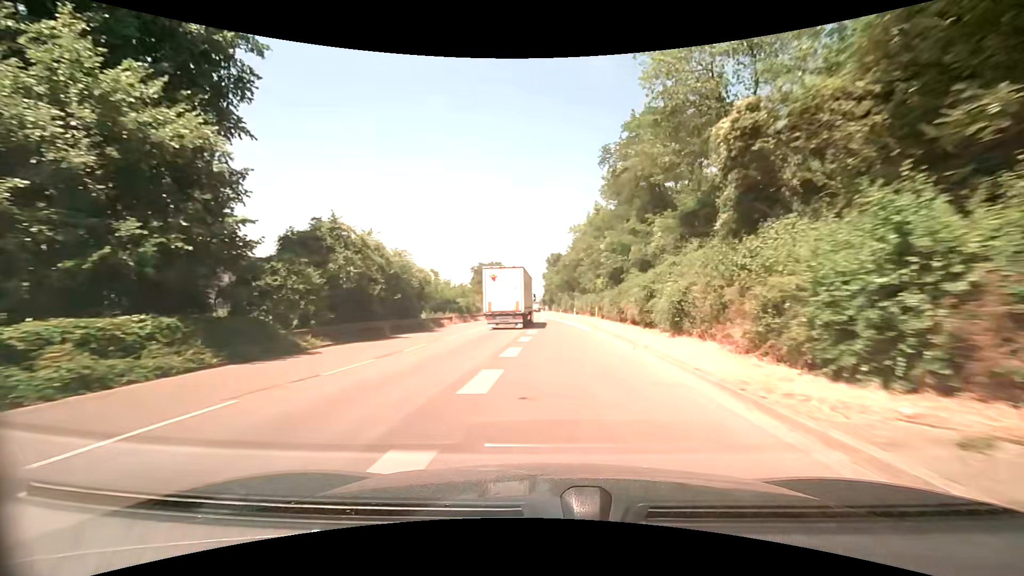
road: trunk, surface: asphalt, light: Day
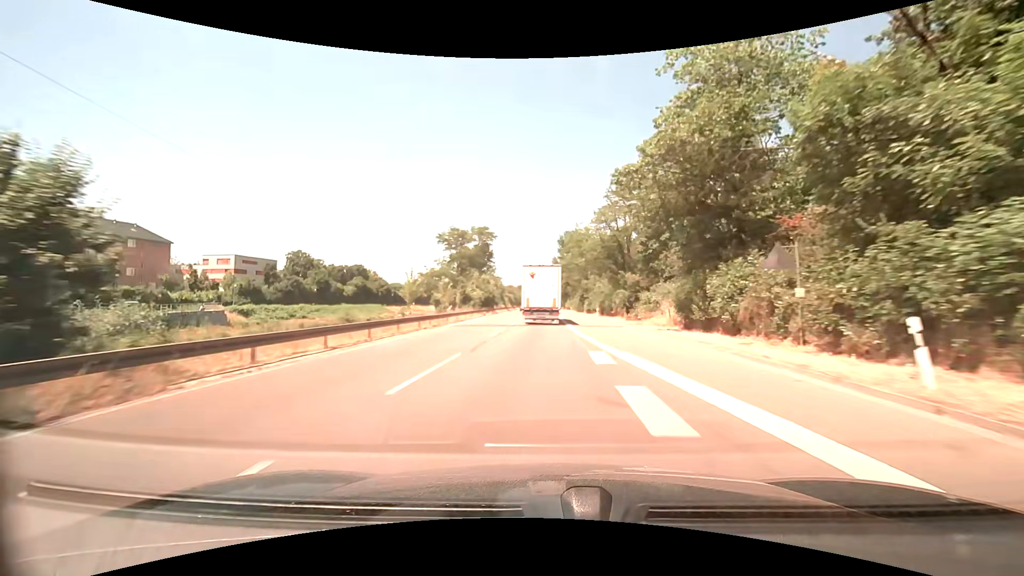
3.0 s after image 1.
(-1.4, +57.6) m; -1°
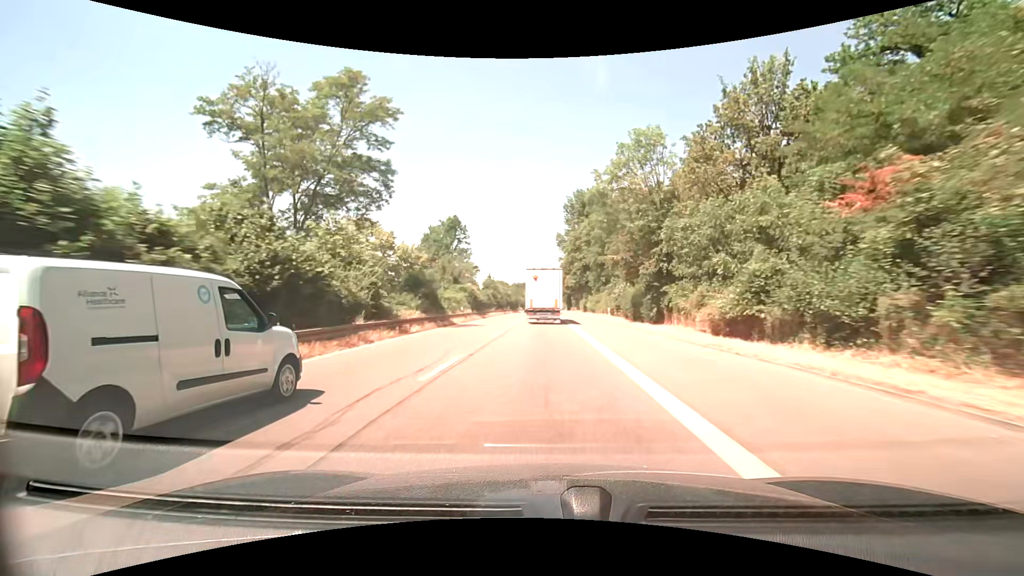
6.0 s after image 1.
(+0.2, +58.9) m; 0°
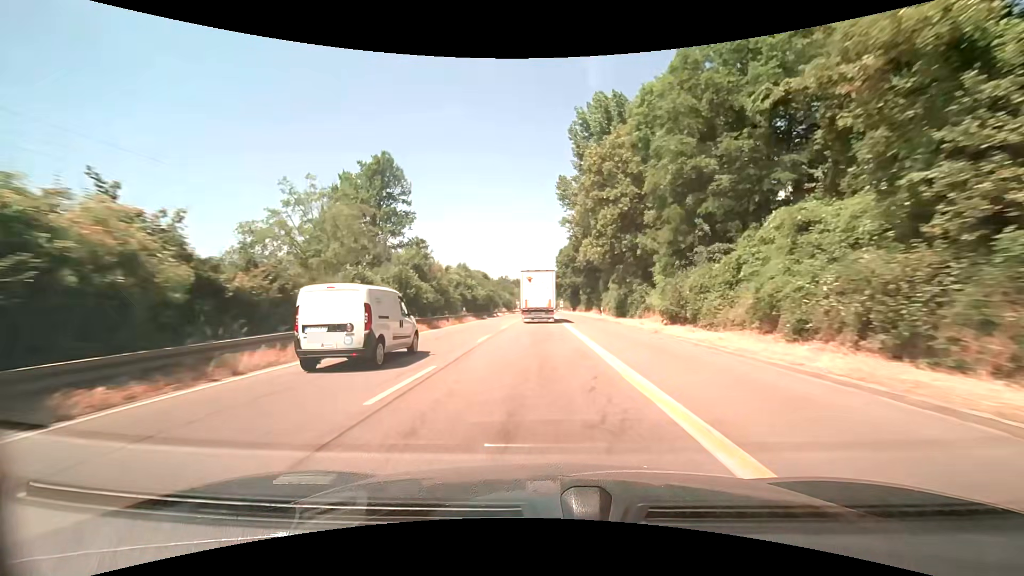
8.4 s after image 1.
(+0.4, +48.2) m; +1°
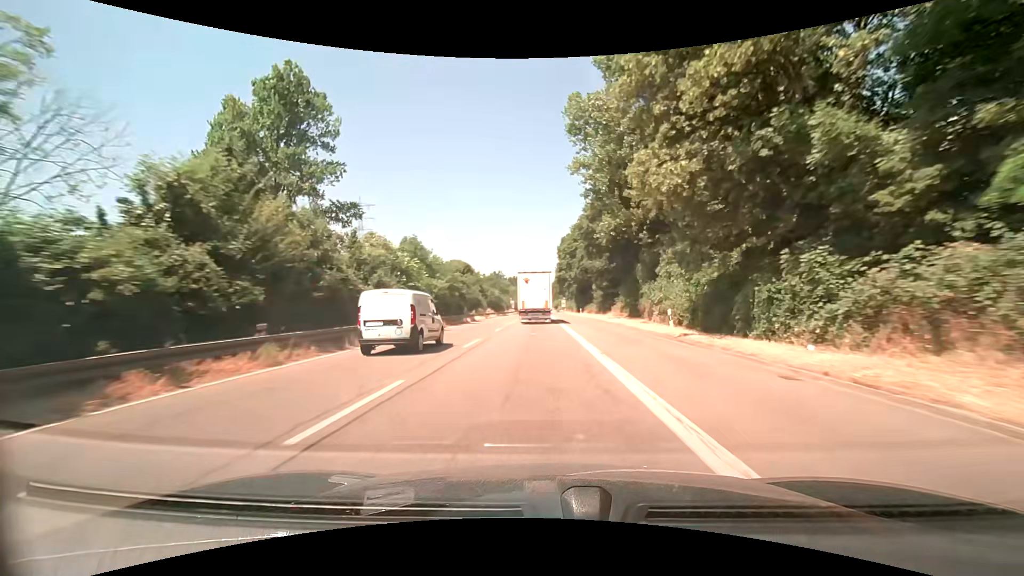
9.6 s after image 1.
(0.0, +24.7) m; 0°
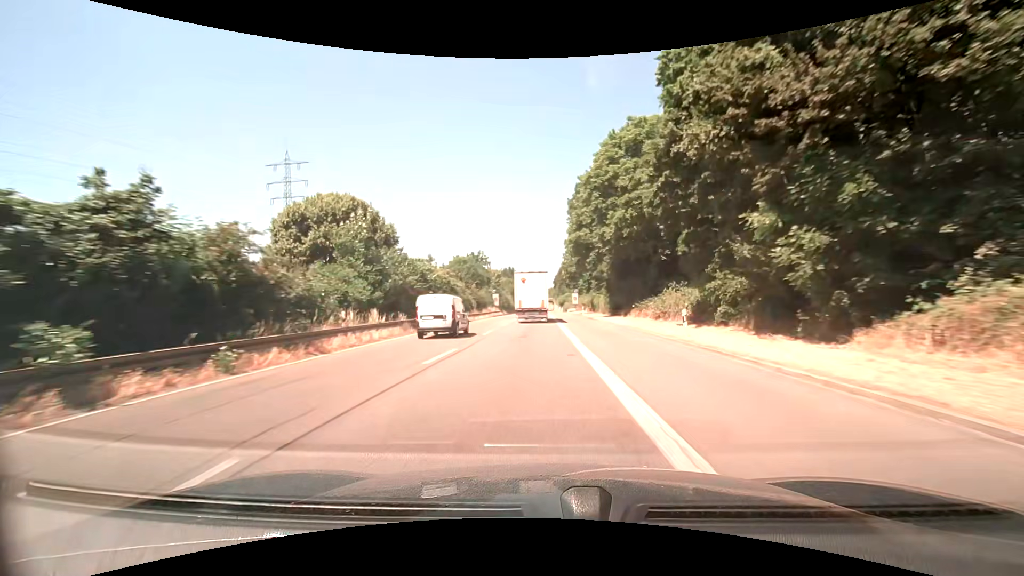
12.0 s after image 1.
(-0.1, +50.5) m; 0°
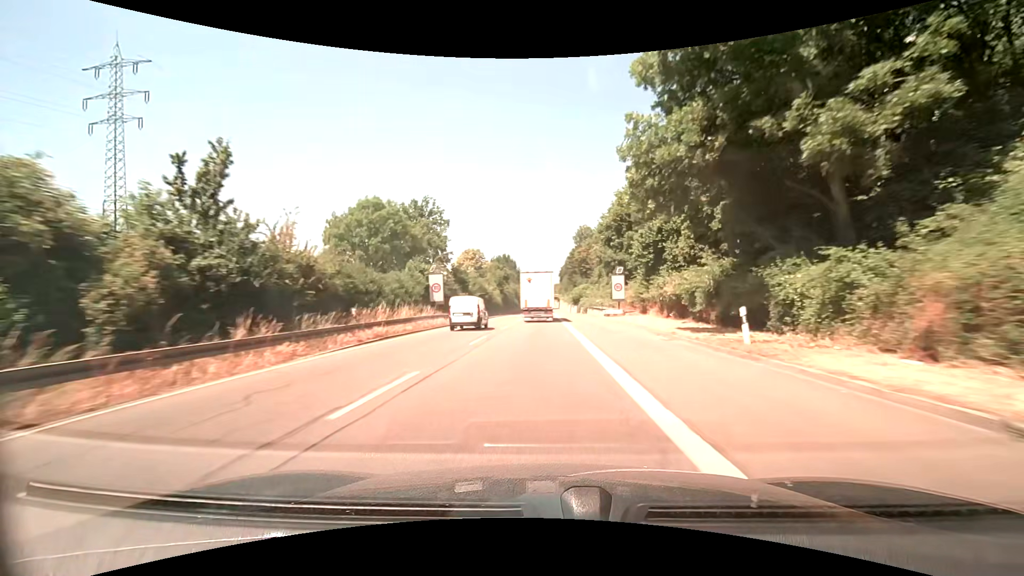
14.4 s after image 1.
(-0.6, +51.9) m; -1°
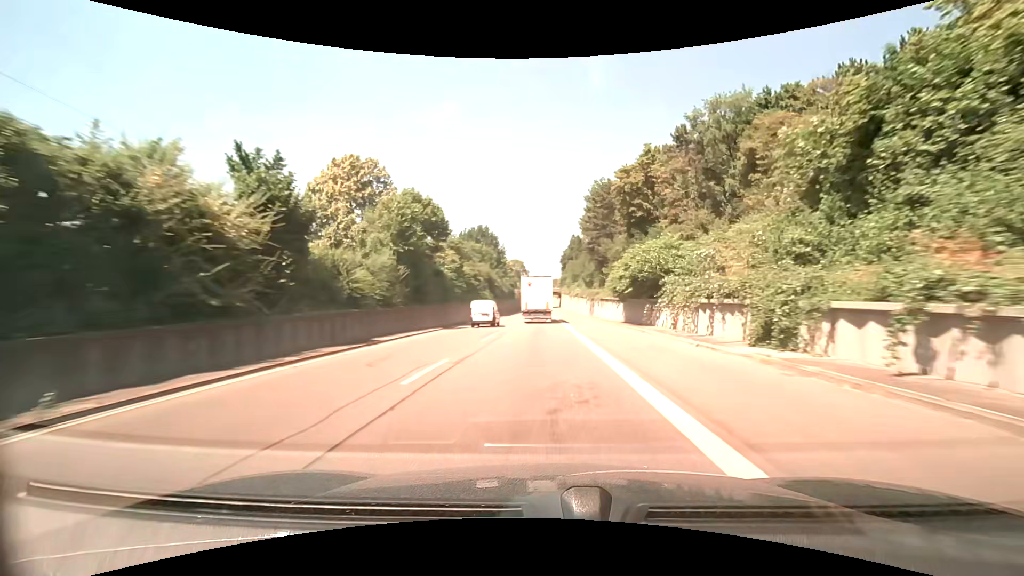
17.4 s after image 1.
(0.0, +66.0) m; 0°
(0, +10) (0, +20) (0, +30) (0, +40) (0, +50) (0, +60) (0, +70) (0, +80) (0, +90) (0, +100) m
